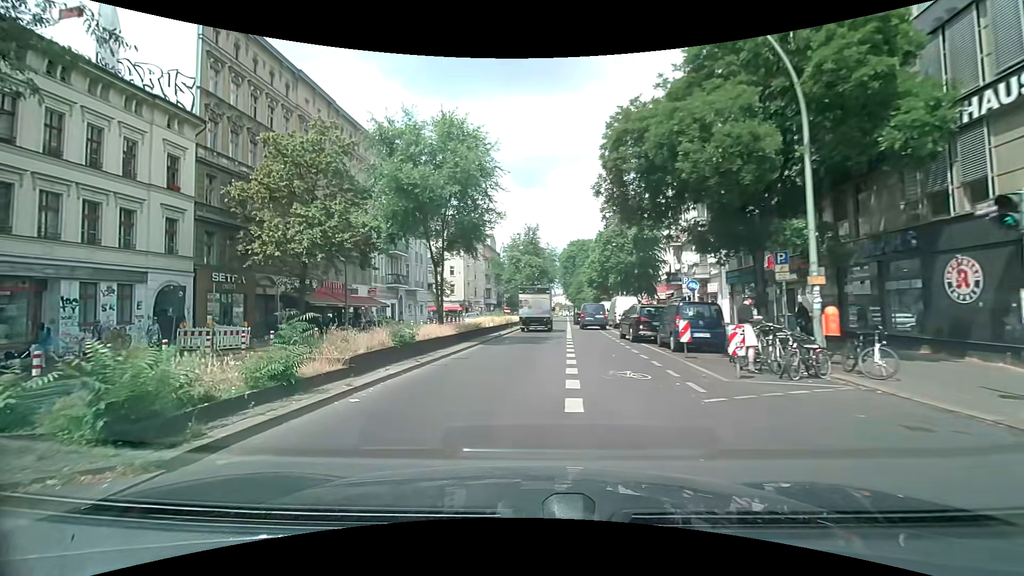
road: secondary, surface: asphalt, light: Day
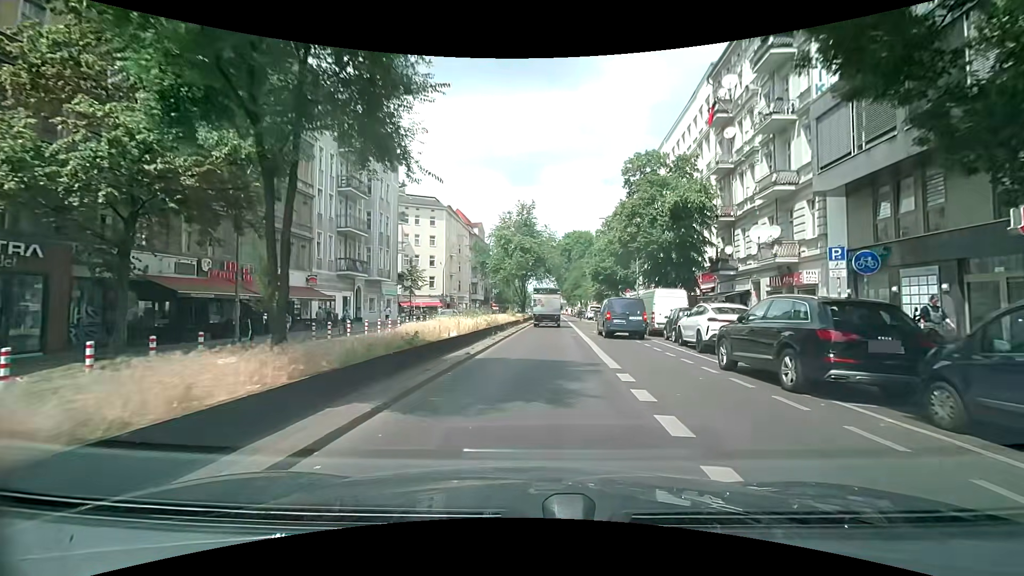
(-0.2, +13.5) m; +2°
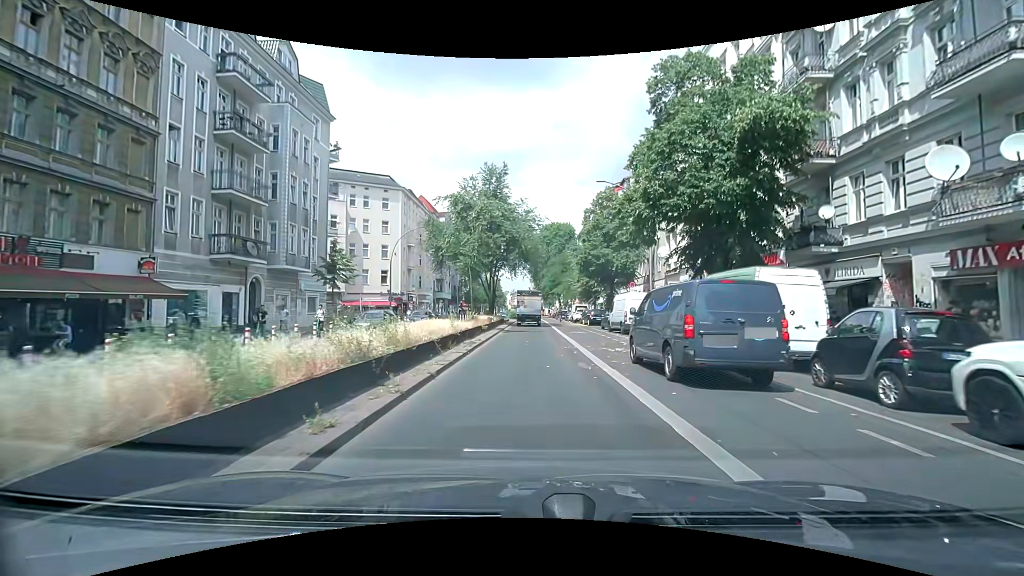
(+0.3, +14.4) m; +1°
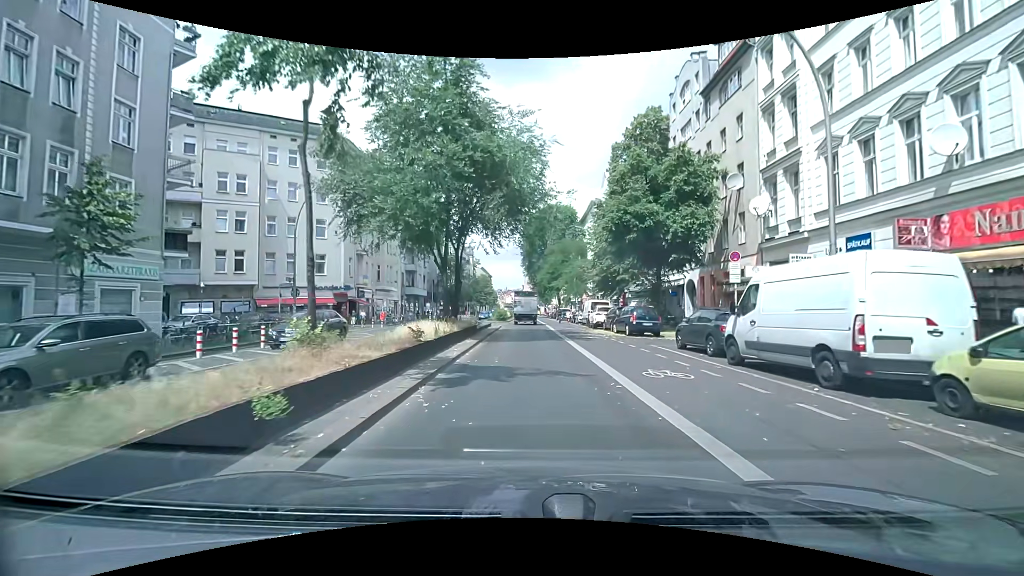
(+0.6, +20.6) m; +2°
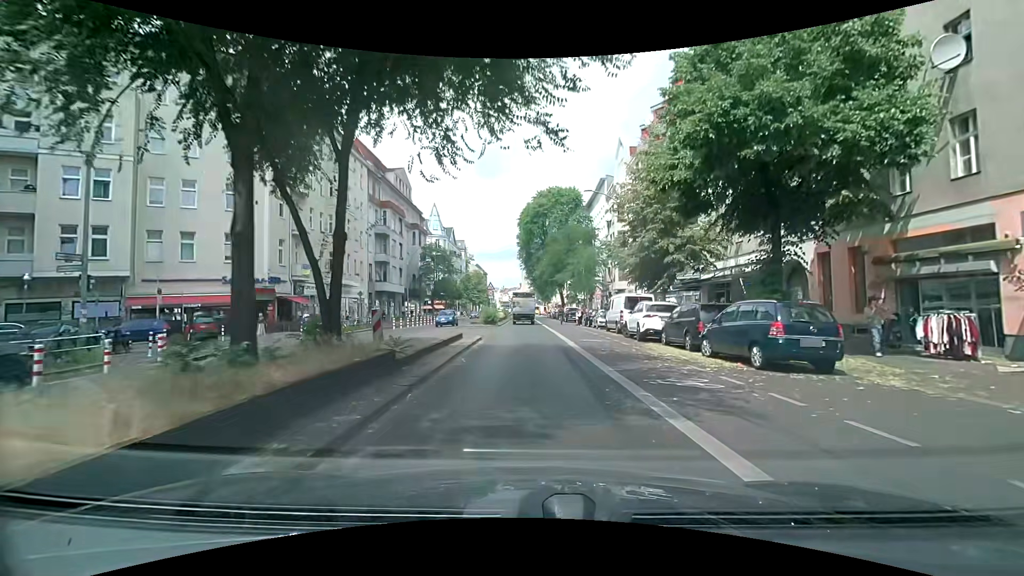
(0.0, +15.1) m; 0°
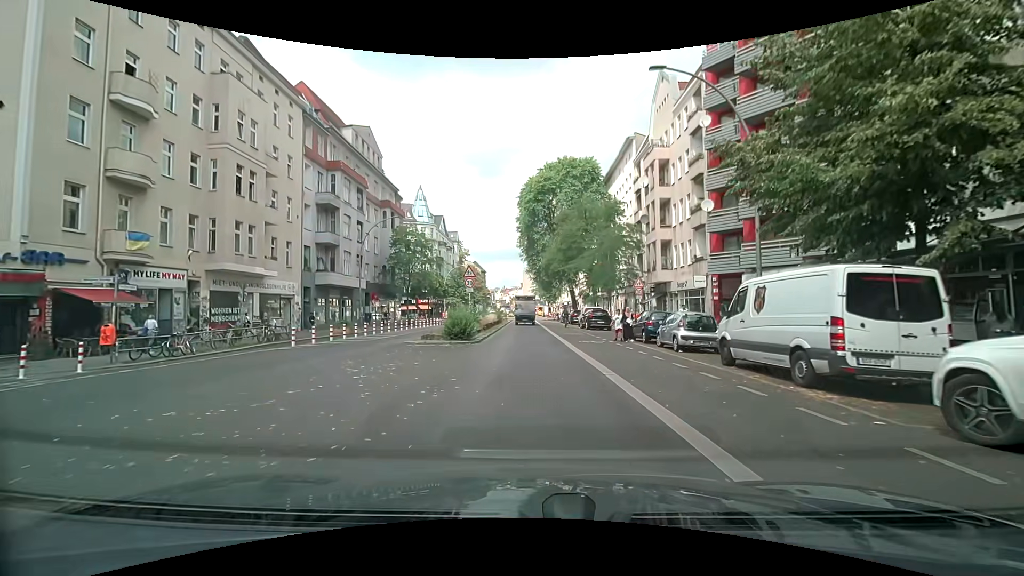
(0.0, +18.8) m; -1°
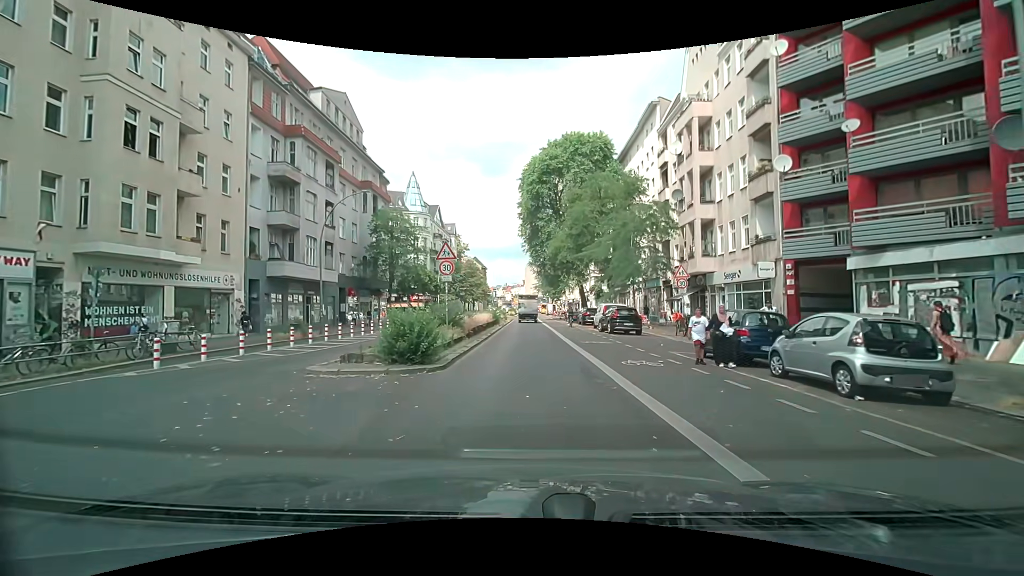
(0.0, +9.2) m; 0°
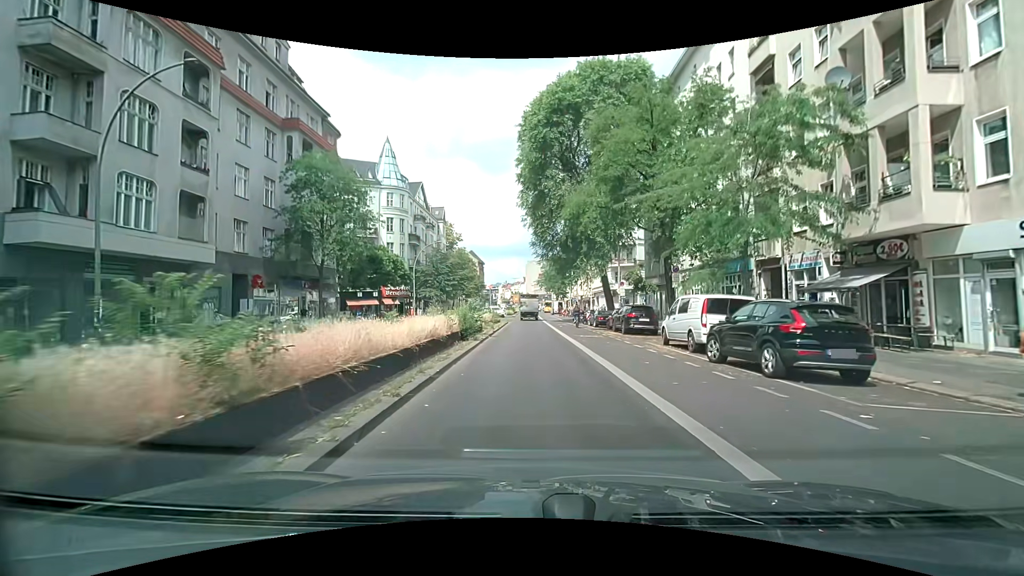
(0.0, +19.1) m; 0°
